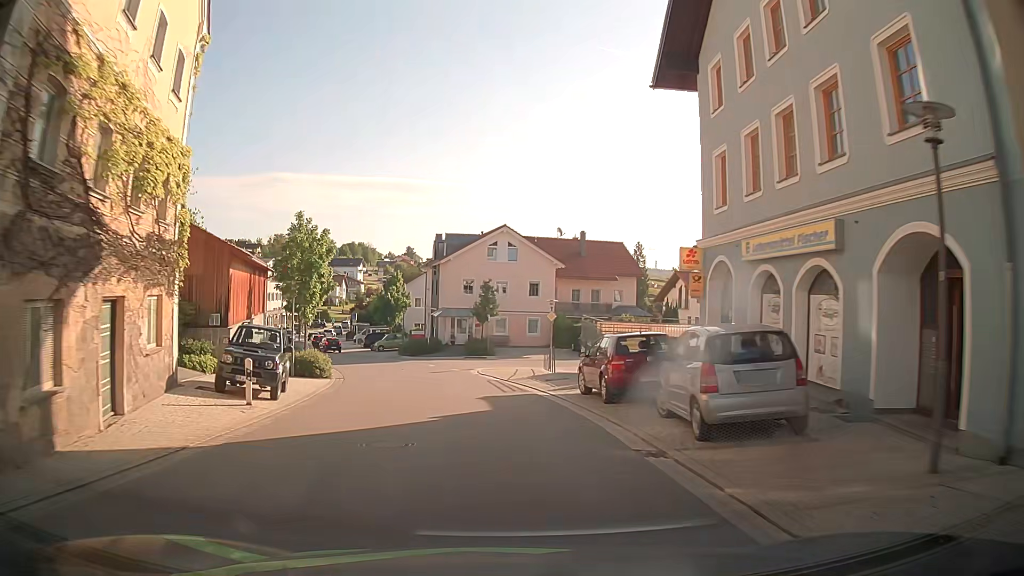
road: tertiary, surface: asphalt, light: Day
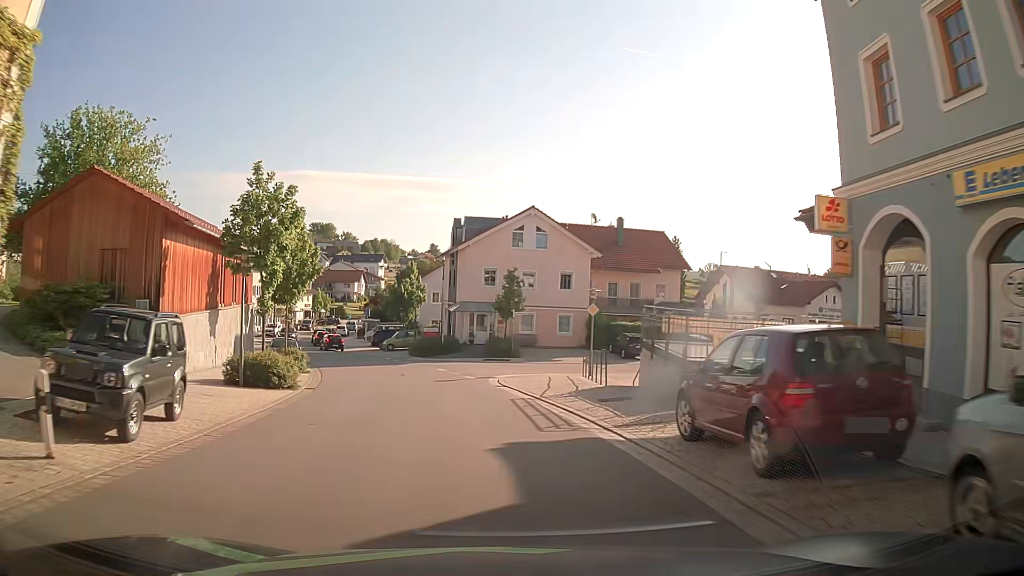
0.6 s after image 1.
(-0.1, +7.6) m; -3°
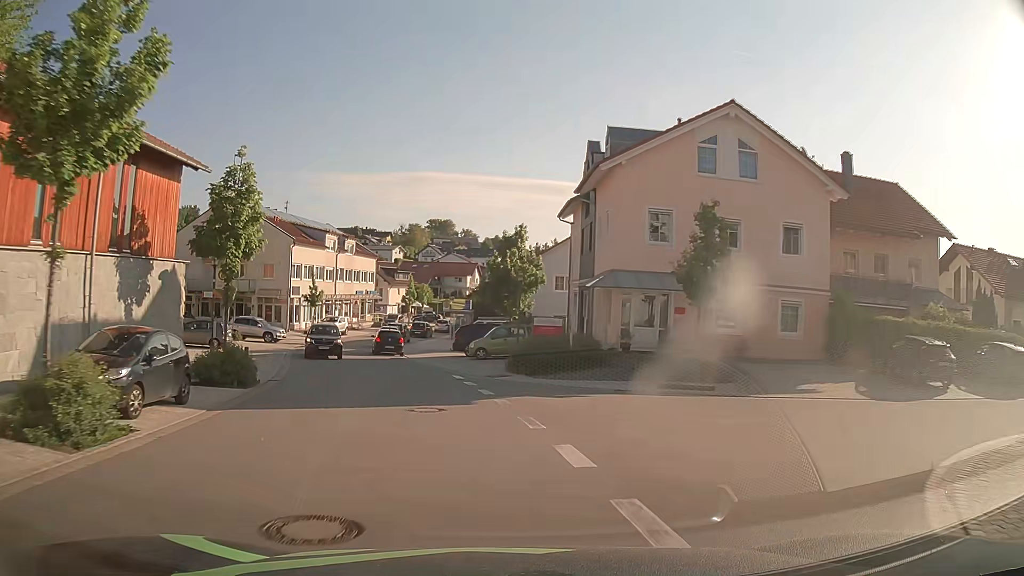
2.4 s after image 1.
(-1.4, +22.7) m; -9°
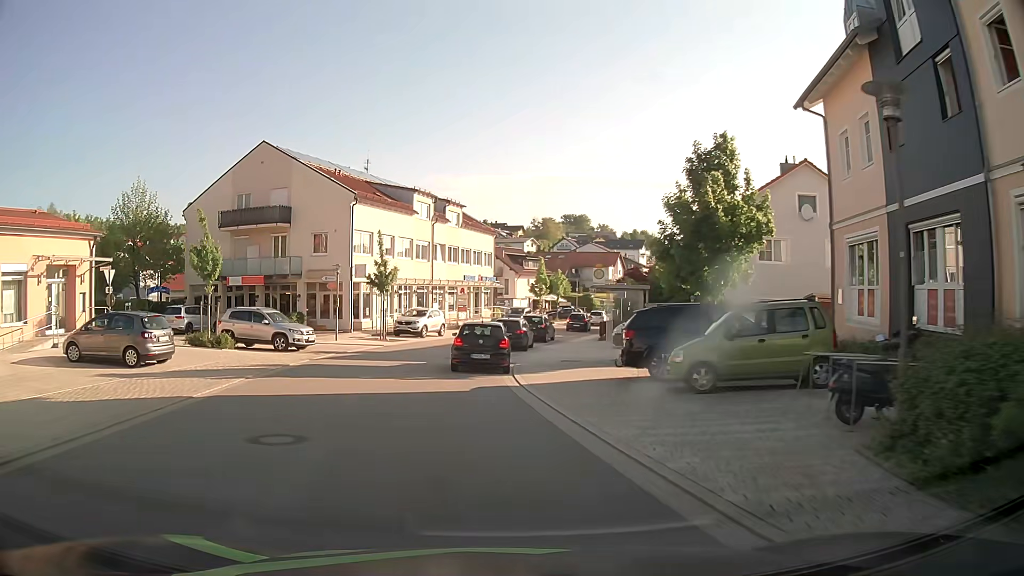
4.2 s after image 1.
(-1.9, +19.8) m; -11°
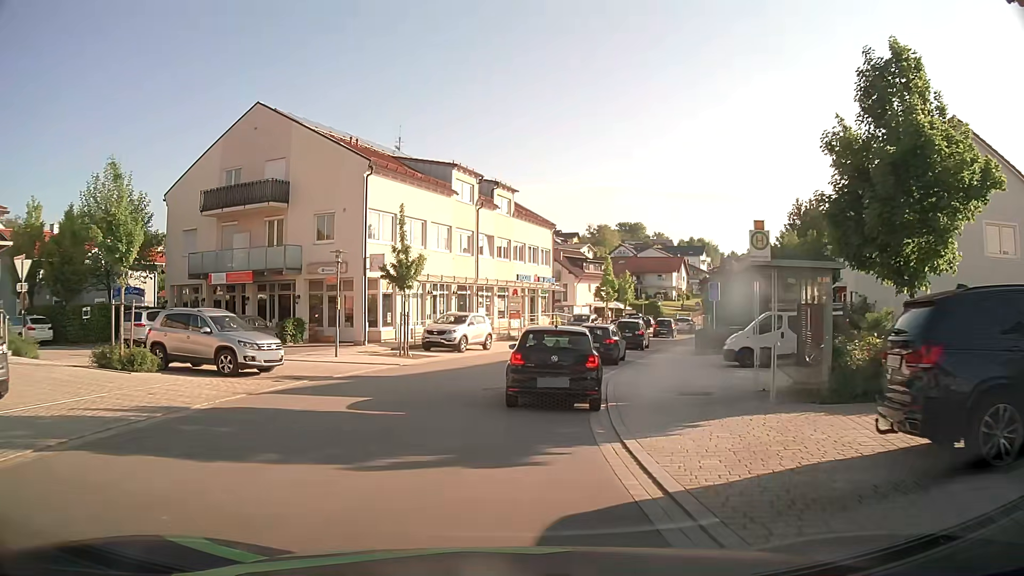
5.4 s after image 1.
(-0.5, +9.7) m; -5°
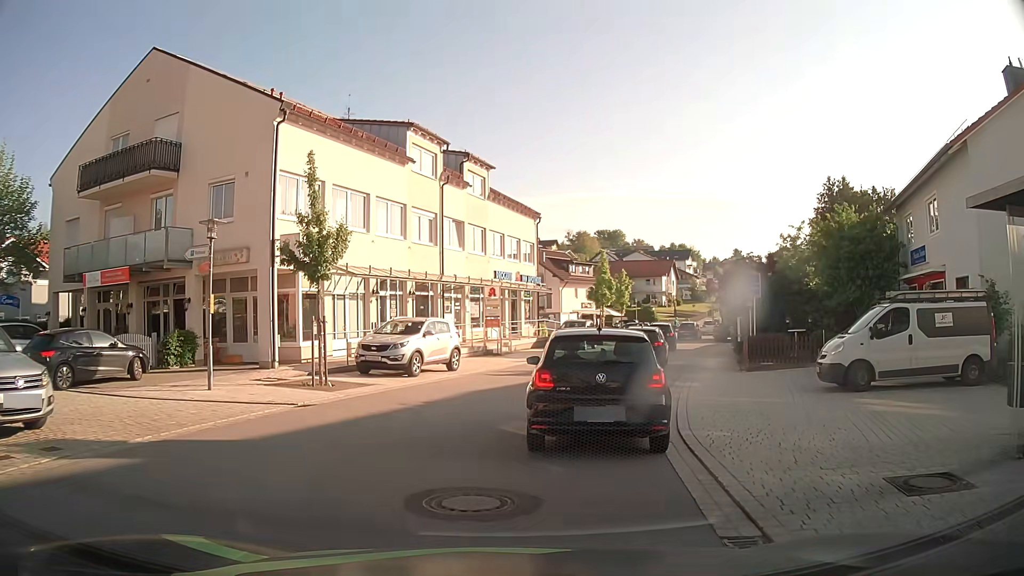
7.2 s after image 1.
(+0.1, +9.0) m; +2°
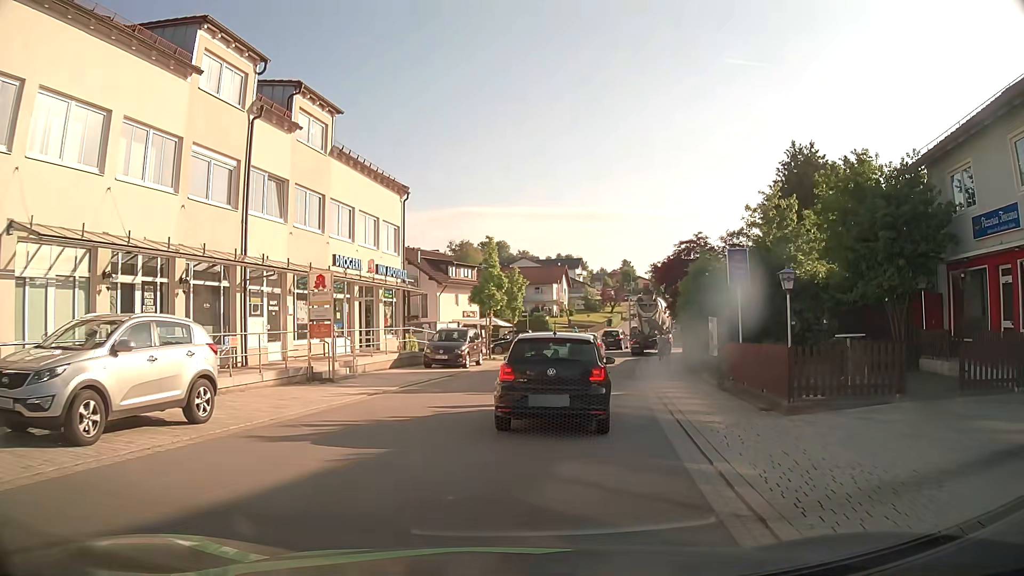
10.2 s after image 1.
(+1.0, +11.2) m; +10°
